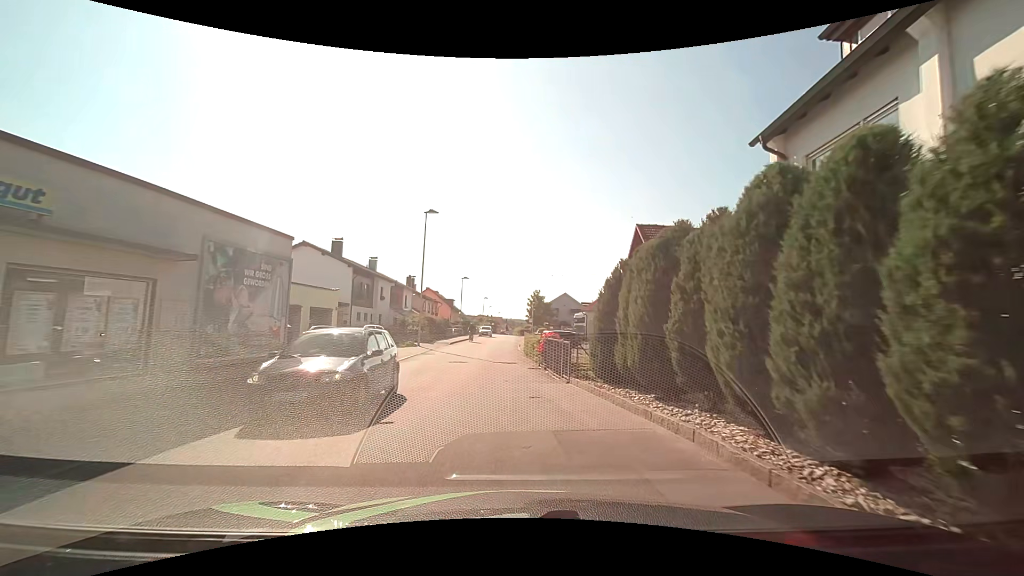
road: unclassified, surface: asphalt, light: Day
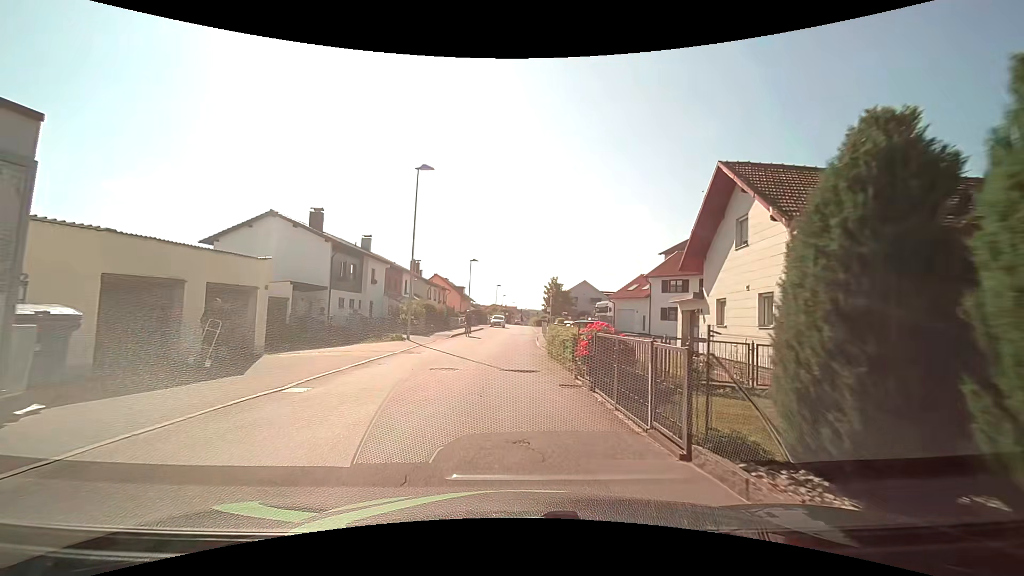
(0.0, +8.3) m; -1°
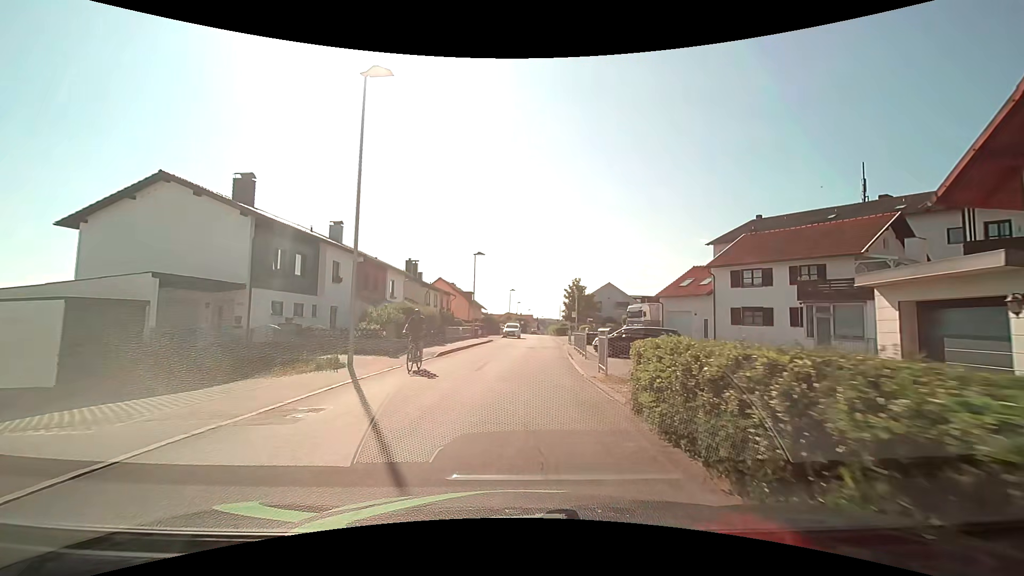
(-0.2, +12.3) m; -2°
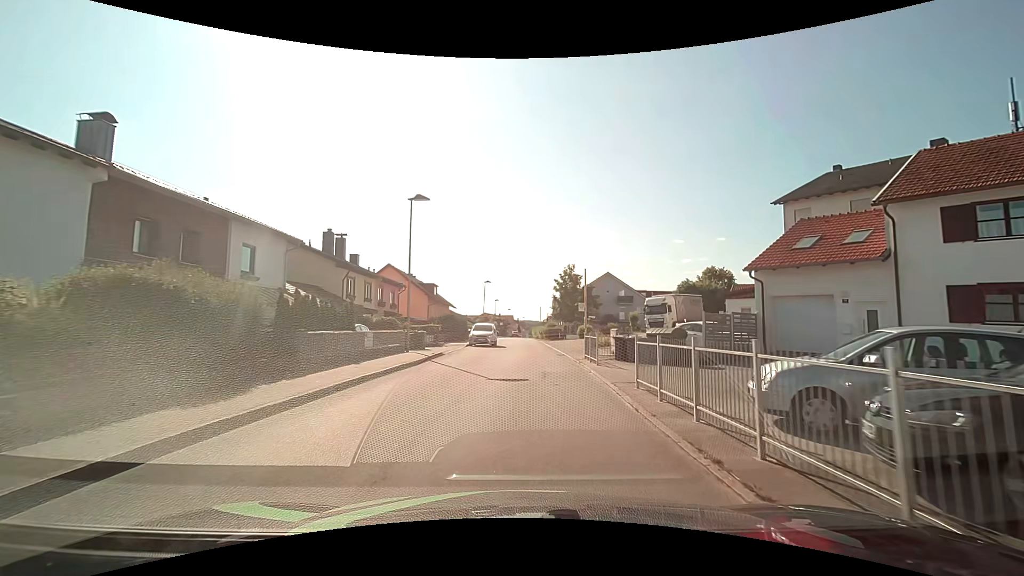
(+0.3, +20.1) m; +2°
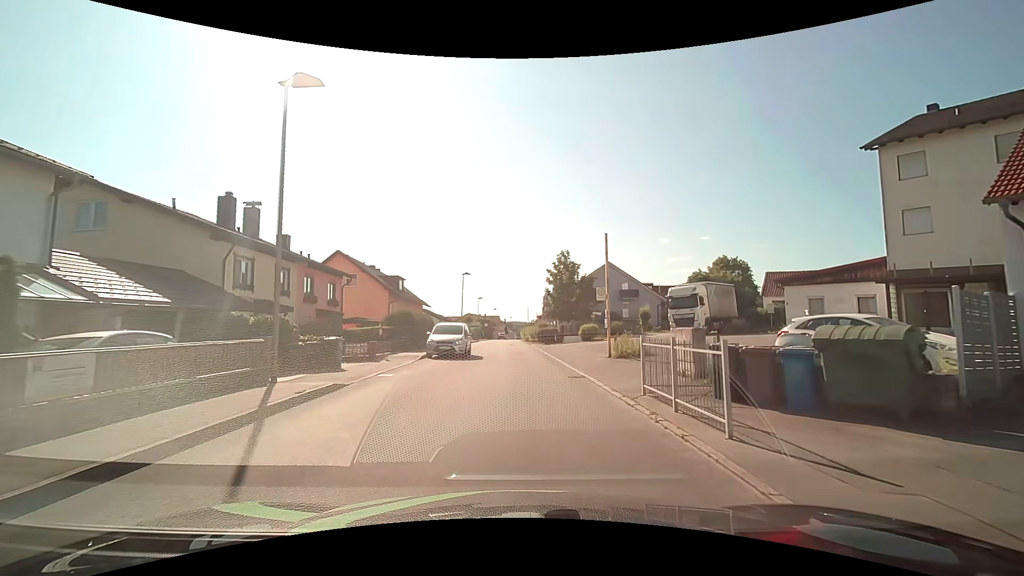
(+0.1, +12.2) m; +1°
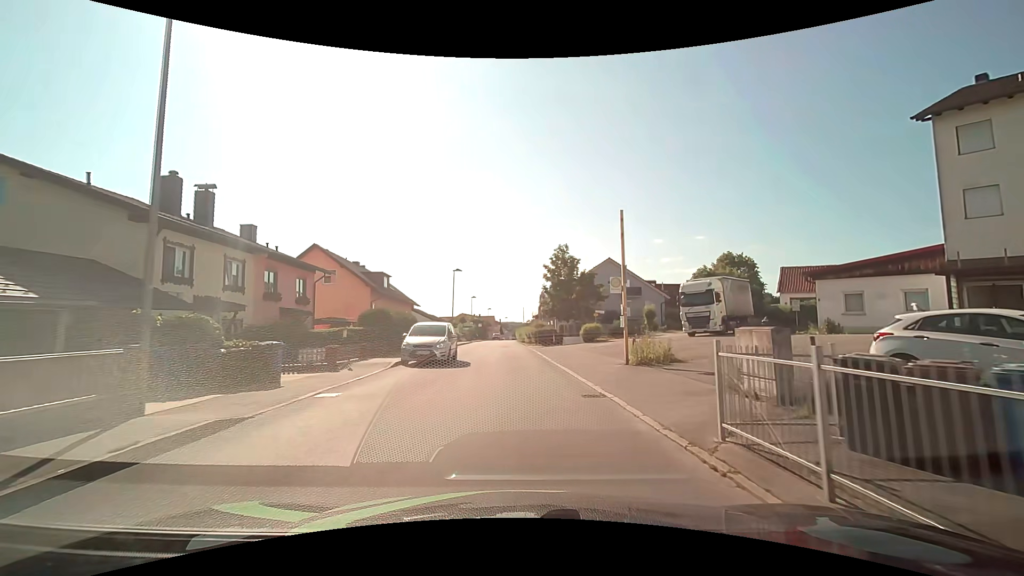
(0.0, +4.1) m; 0°
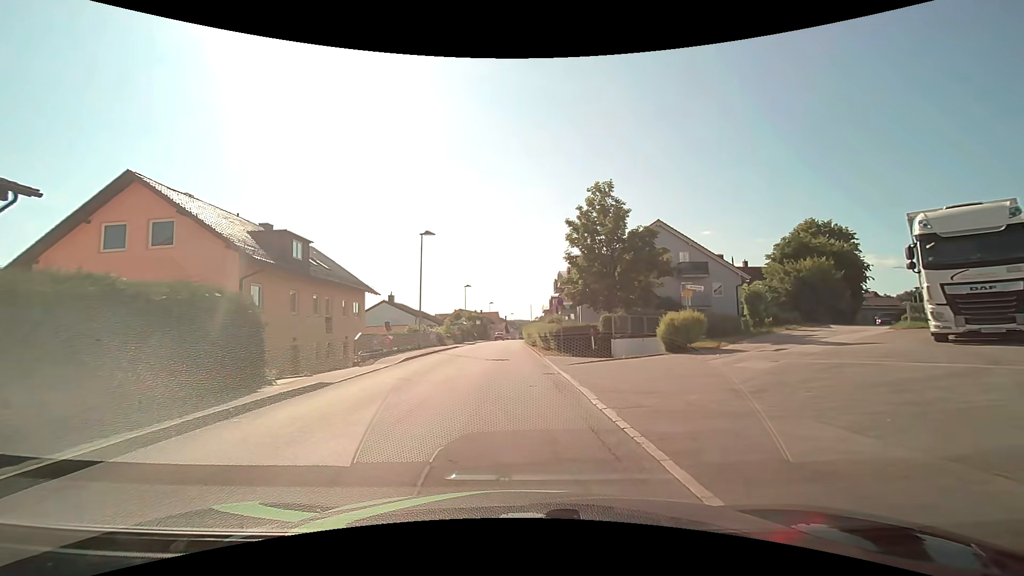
(+0.3, +20.7) m; 0°
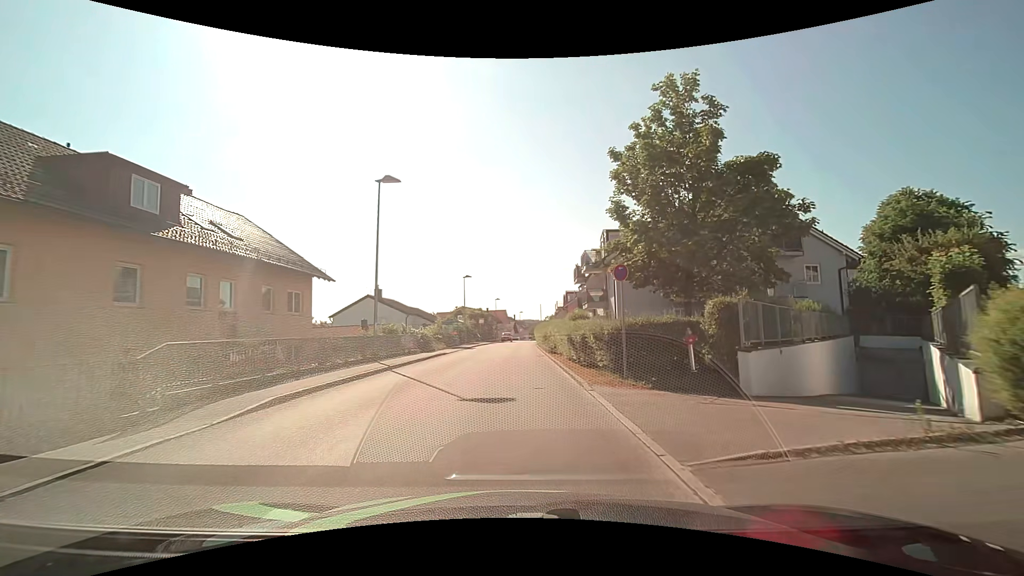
(-0.2, +12.6) m; -2°
(0, +10) (0, +20) (0, +30) (0, +40) (0, +50) (0, +60) (0, +70) (+1, +80) (+2, +90) (+3, +100) m
